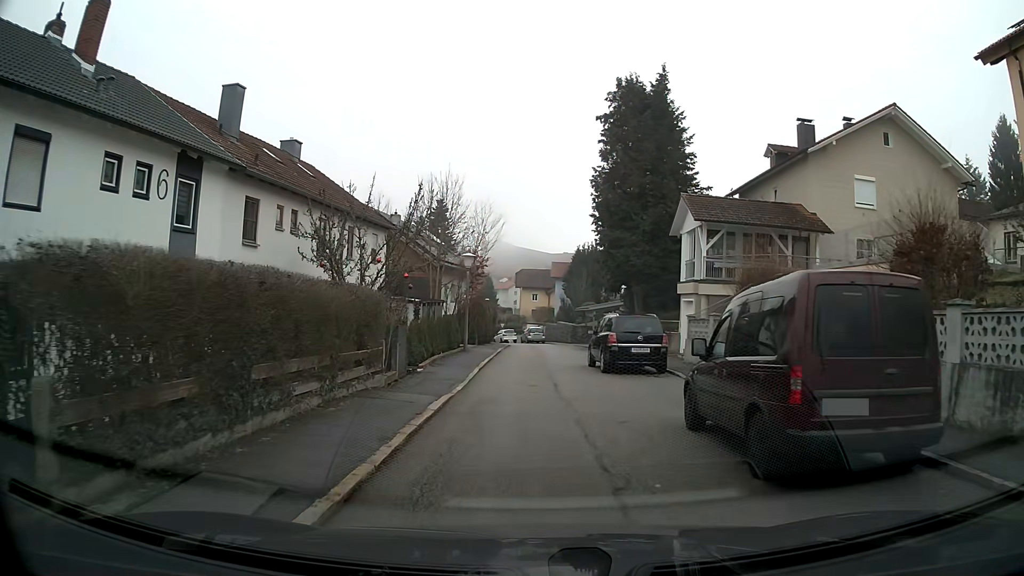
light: Day
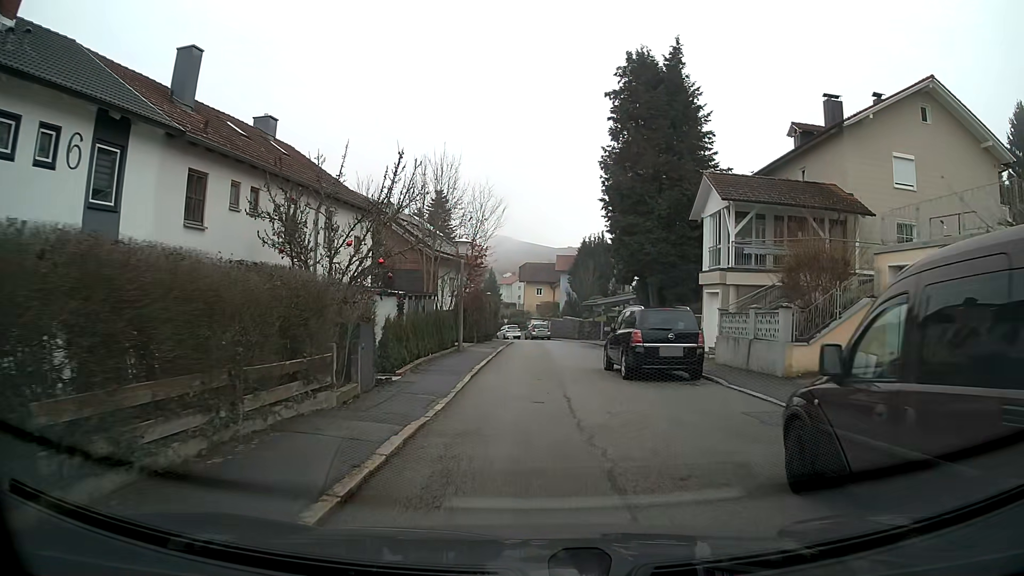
(0.0, +3.5) m; 0°
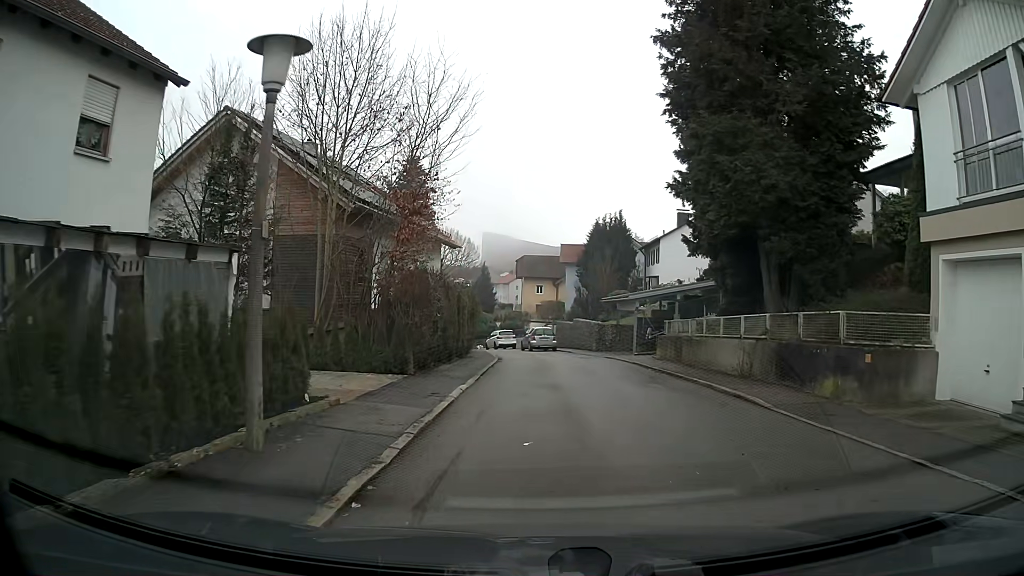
(0.0, +17.3) m; 0°
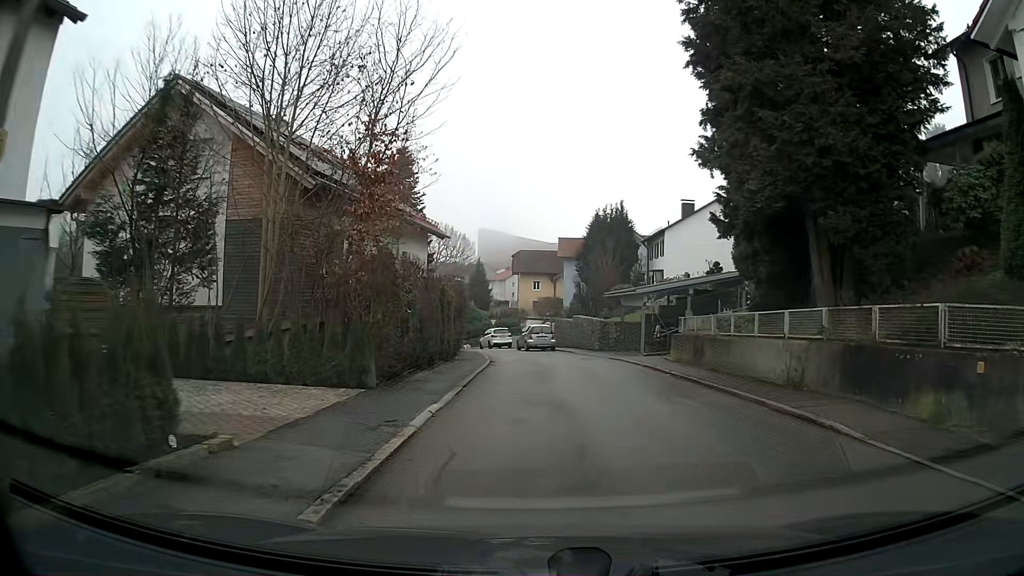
(0.0, +3.5) m; 0°
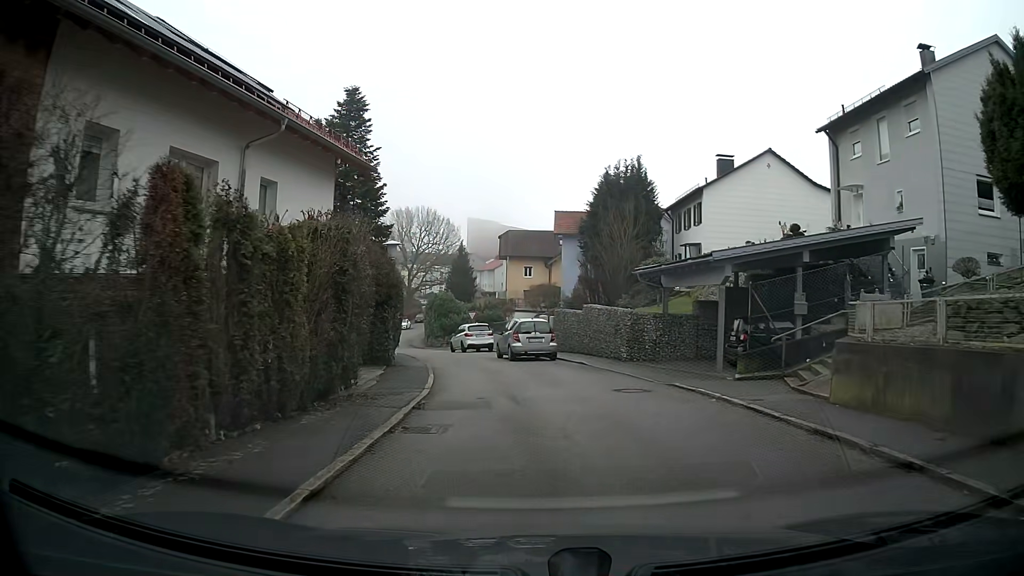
(+0.1, +14.7) m; 0°
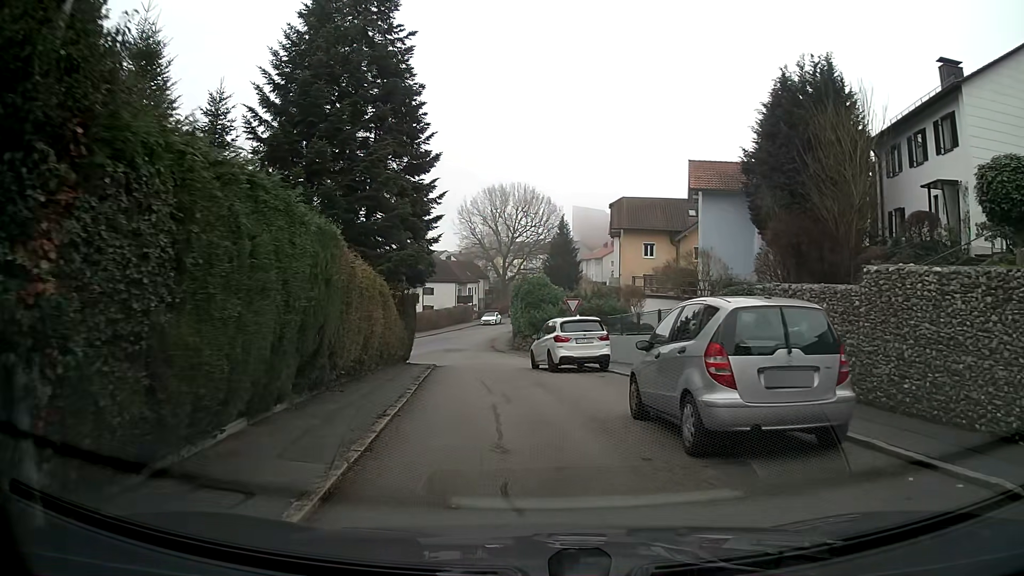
(-1.0, +18.2) m; -9°
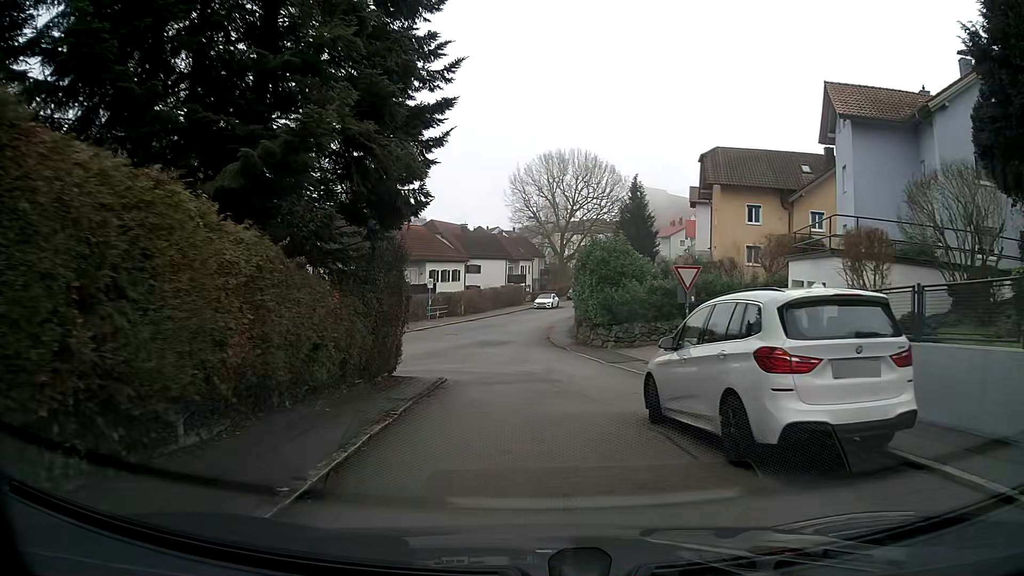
(-0.7, +13.9) m; -5°
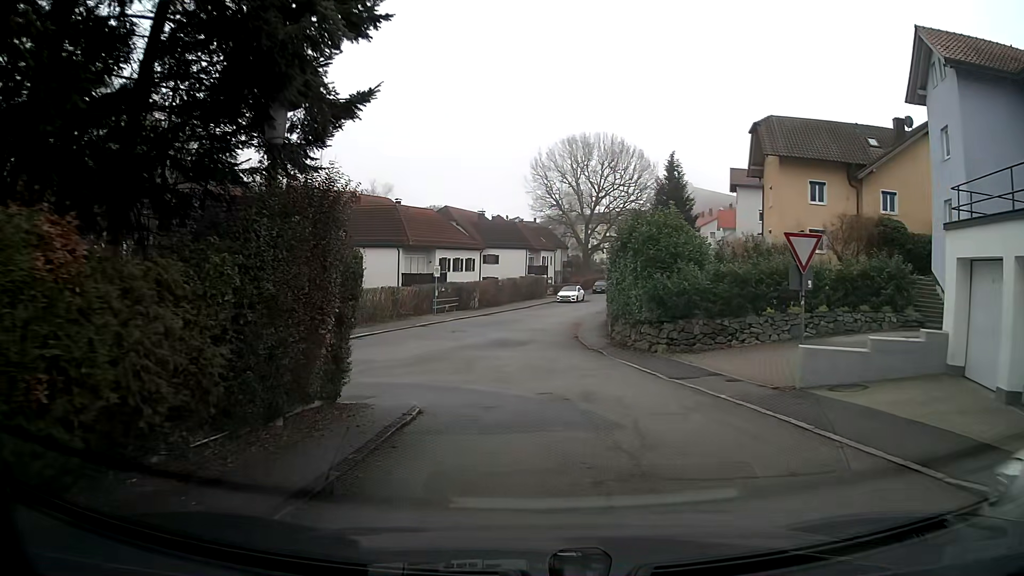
(0.0, +7.0) m; 0°
(0, +10) (-4, +19) (-12, +16) (-17, +7) (-21, -2) (-25, -11) (-30, -20) (-35, -29) (-40, -37) (-45, -46) m
